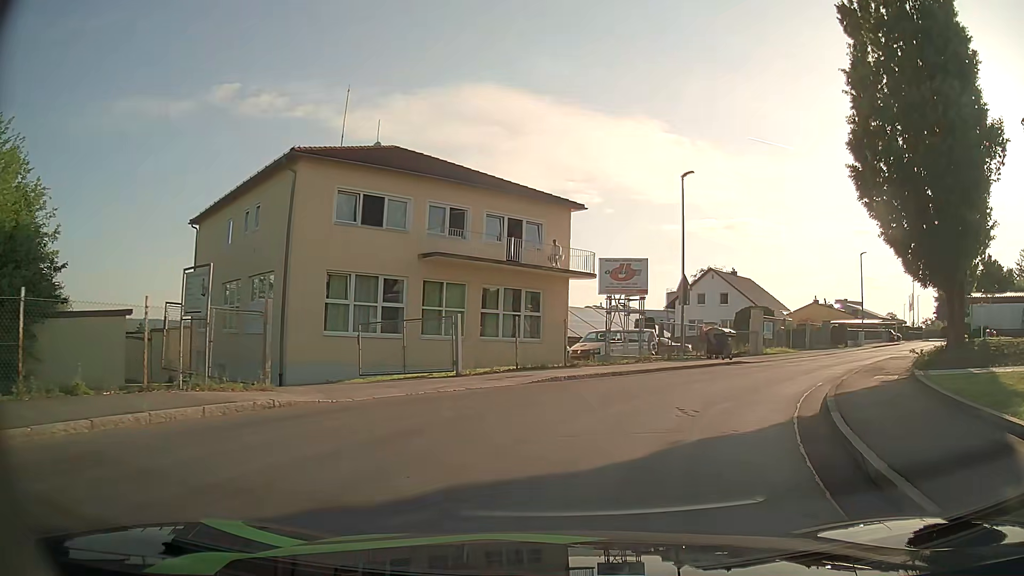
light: Day
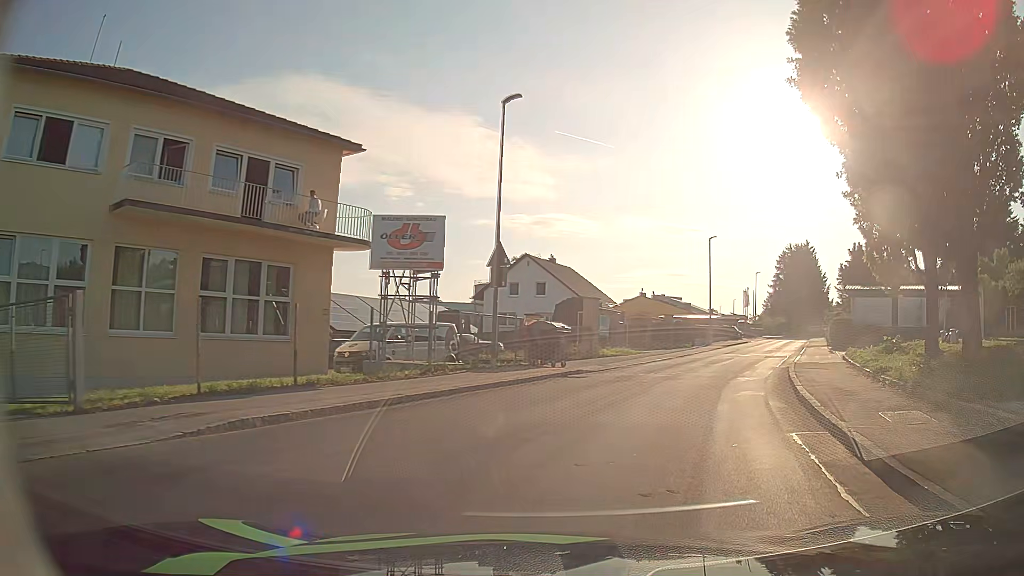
(+1.2, +9.5) m; +16°
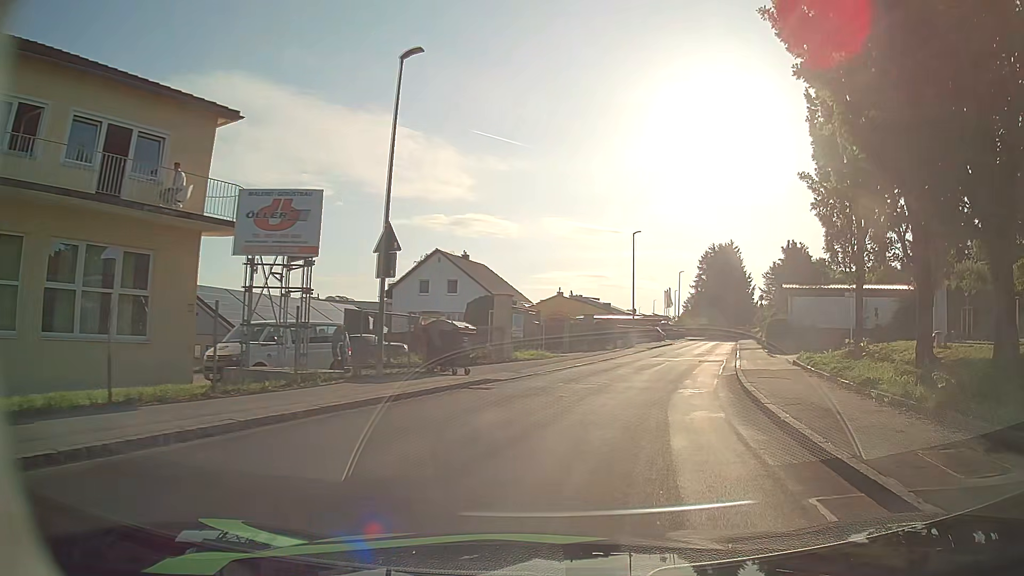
(+0.2, +3.6) m; +7°
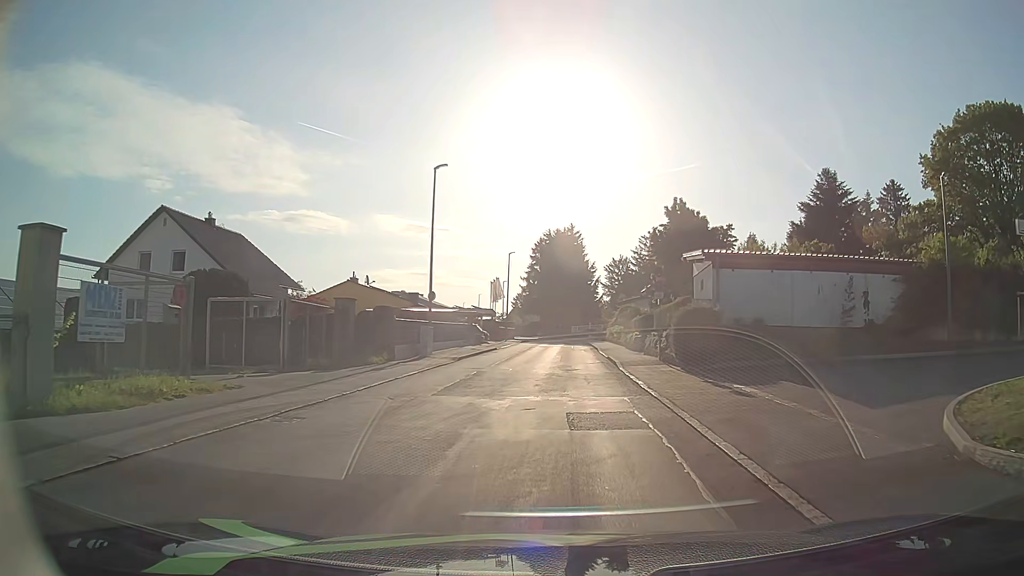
(+3.3, +19.5) m; +16°
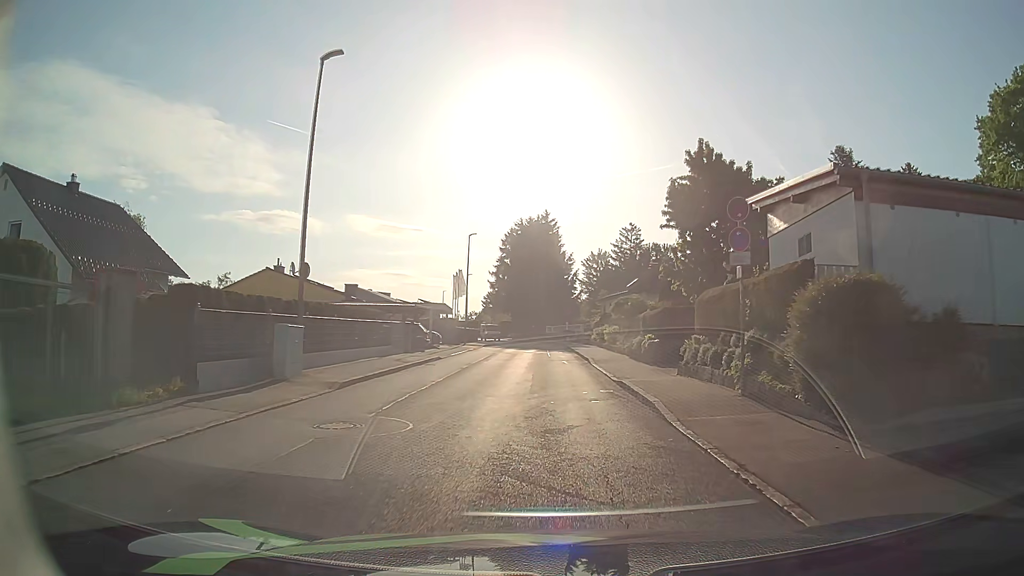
(0.0, +13.1) m; +2°
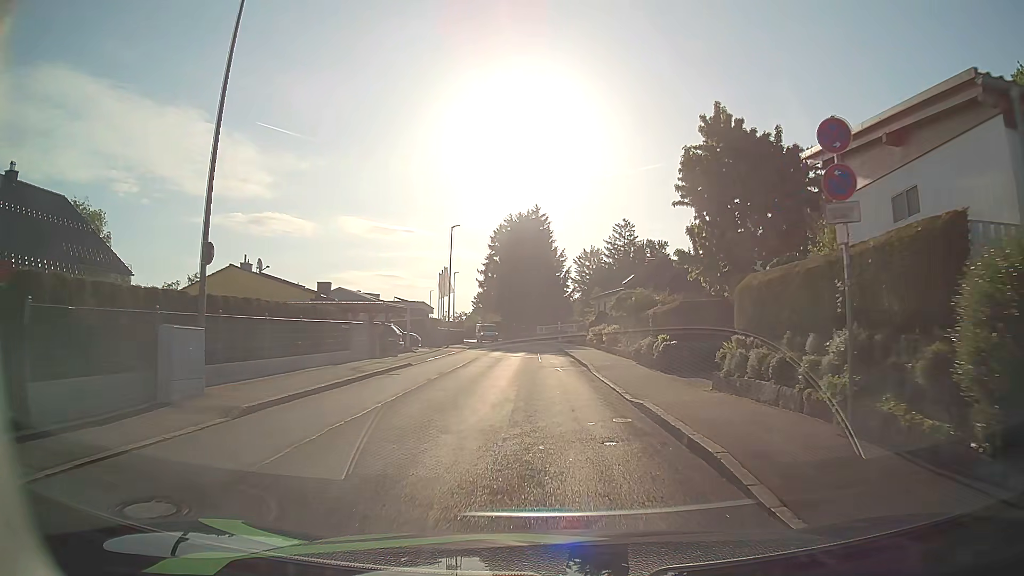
(0.0, +4.6) m; 0°
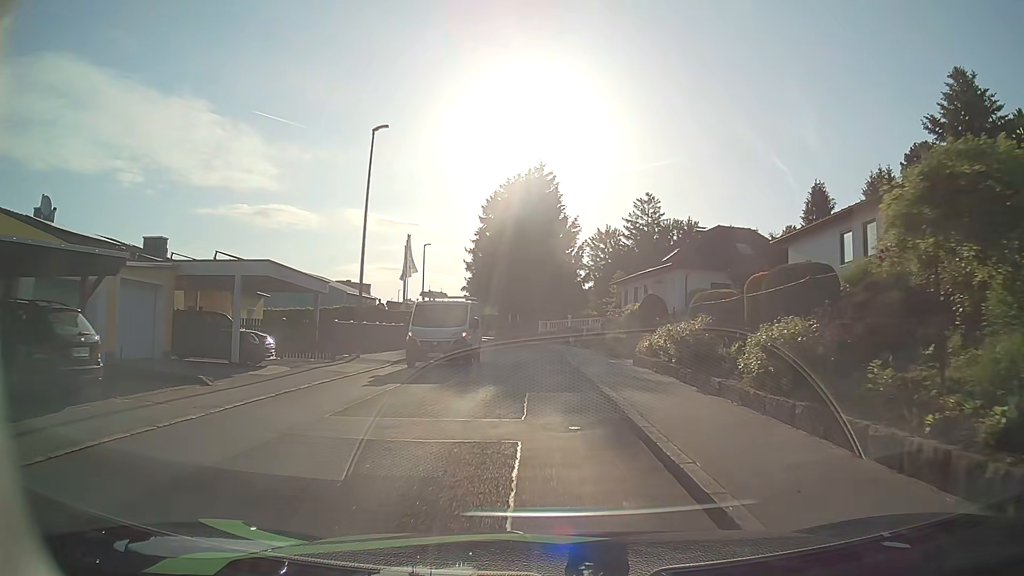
(0.0, +23.2) m; -2°
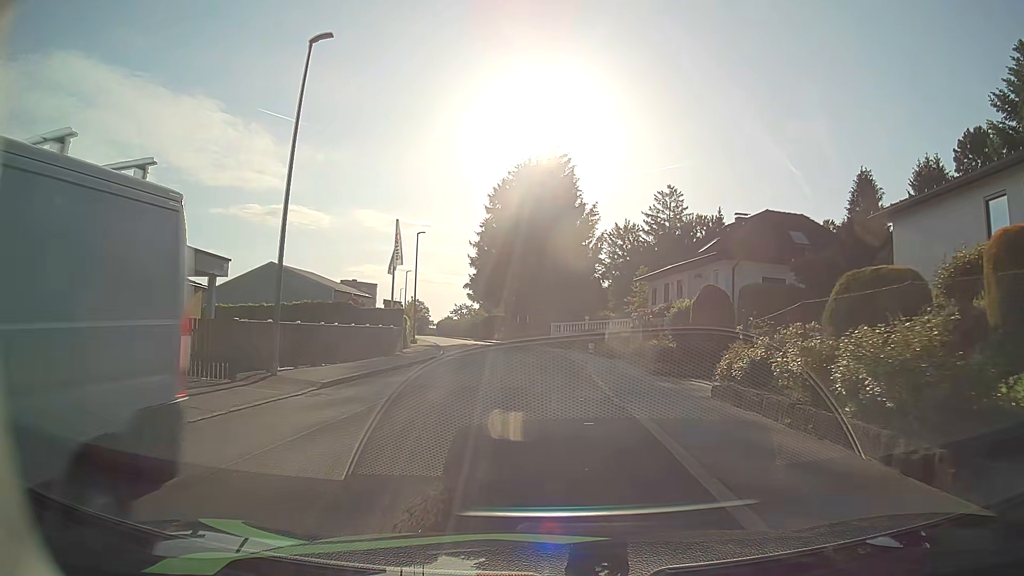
(+0.2, +8.6) m; +1°
(0, +10) (0, +20) (-1, +30) (-1, +40) (-3, +50) (-5, +60) (-8, +69) (-10, +79) (-13, +89) (-15, +98) m
